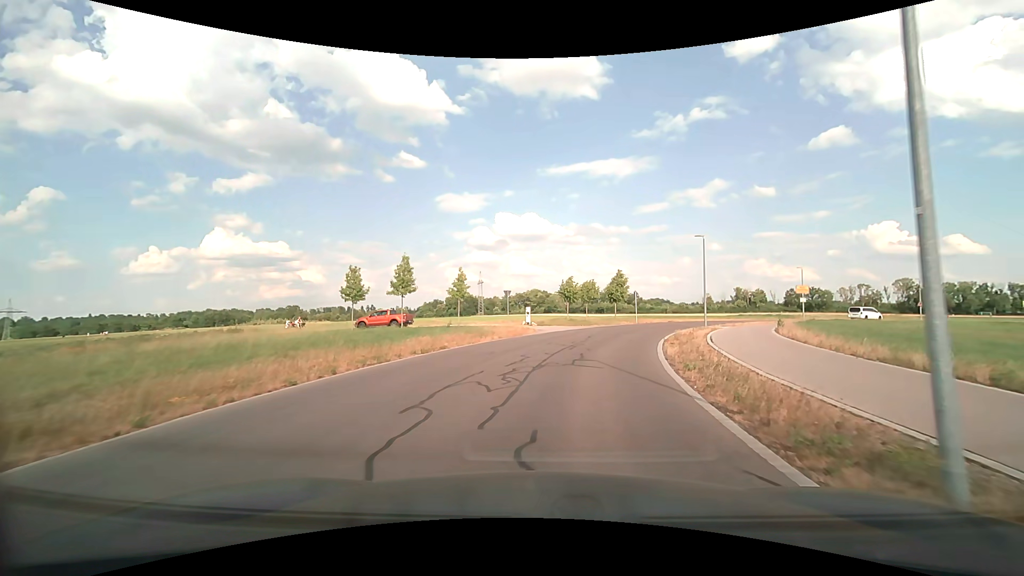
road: residential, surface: asphalt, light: Day
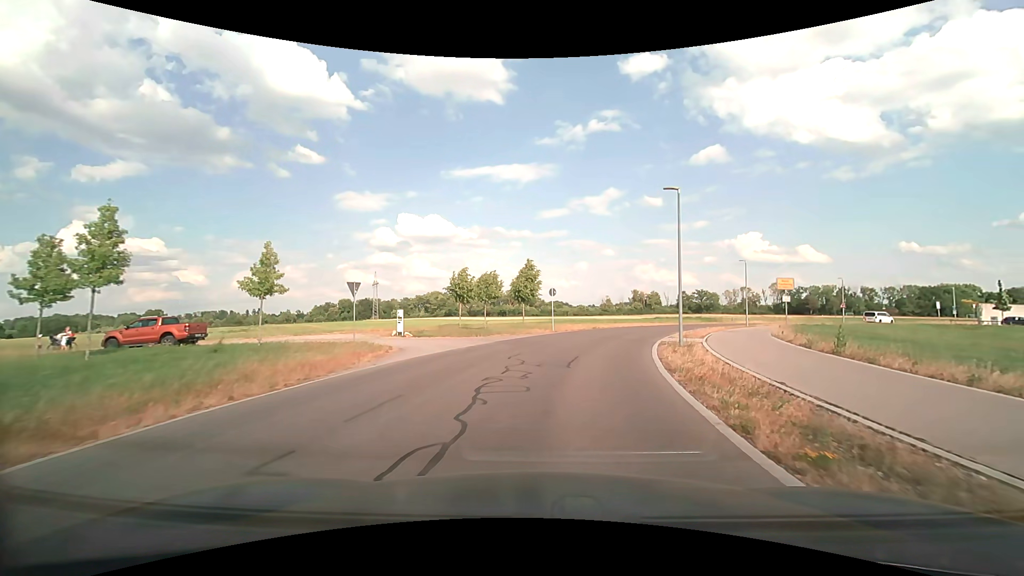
(+1.5, +15.3) m; +11°
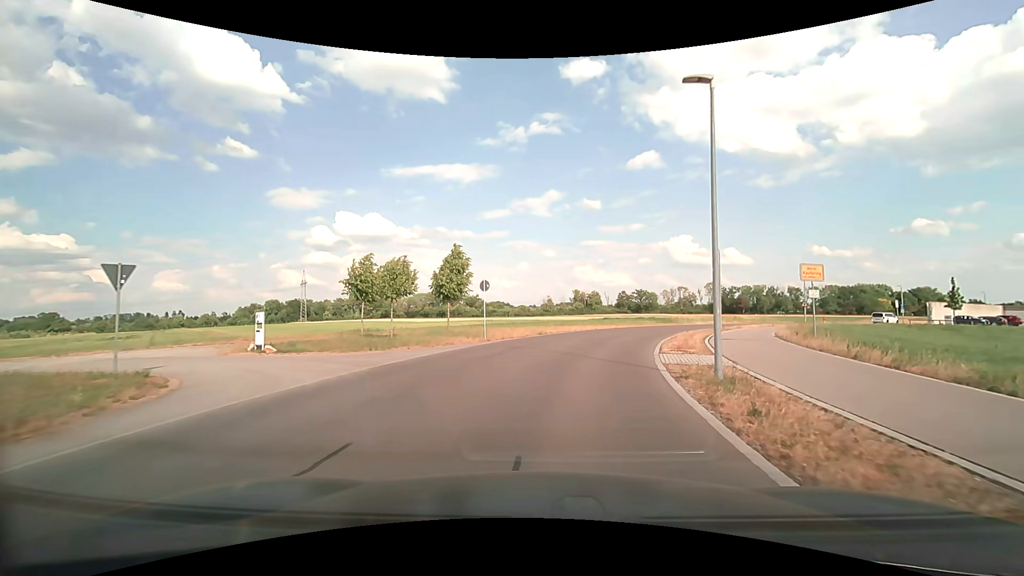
(+0.6, +10.1) m; +7°
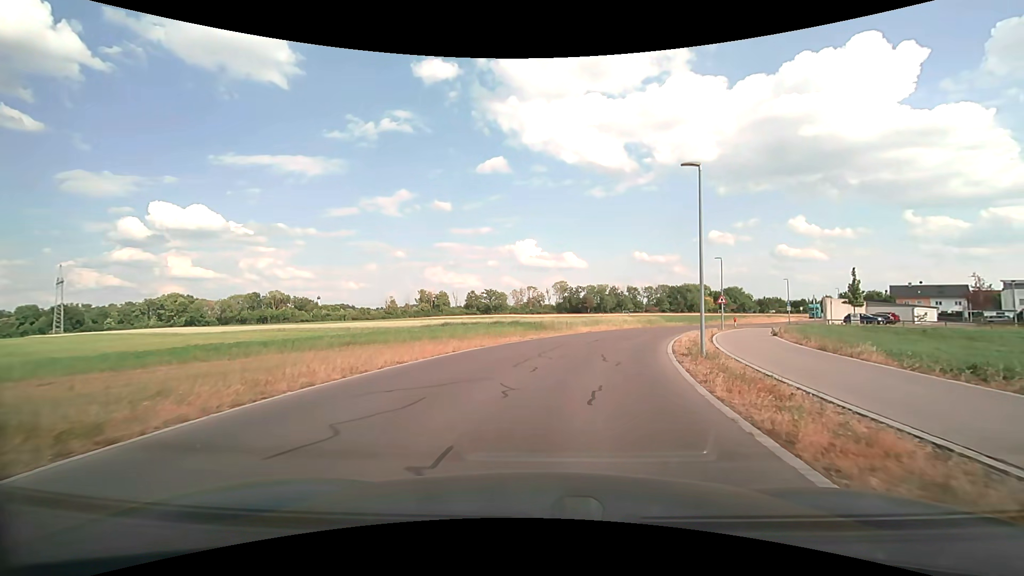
(+3.8, +25.4) m; +17°
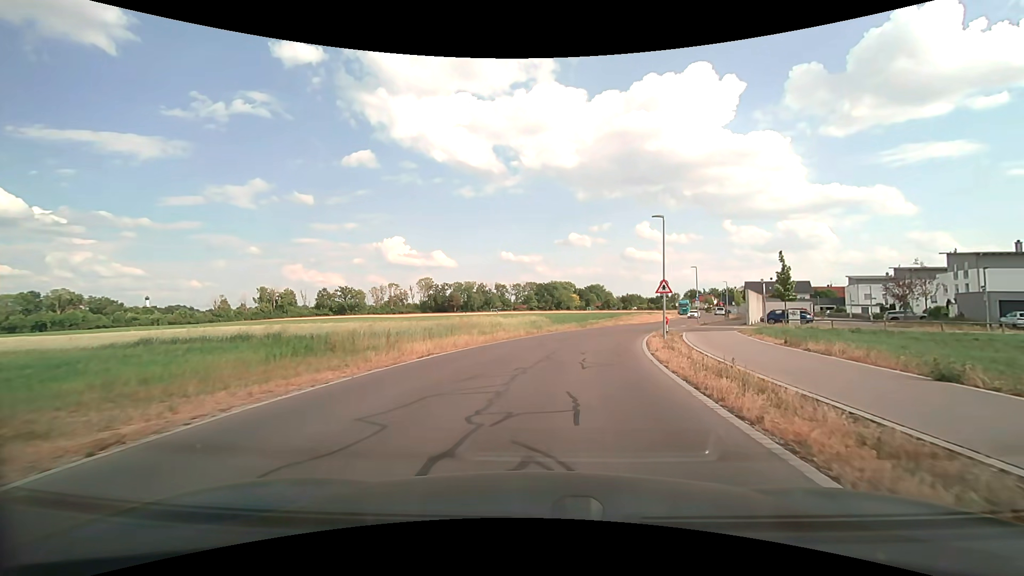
(+2.6, +20.9) m; +15°
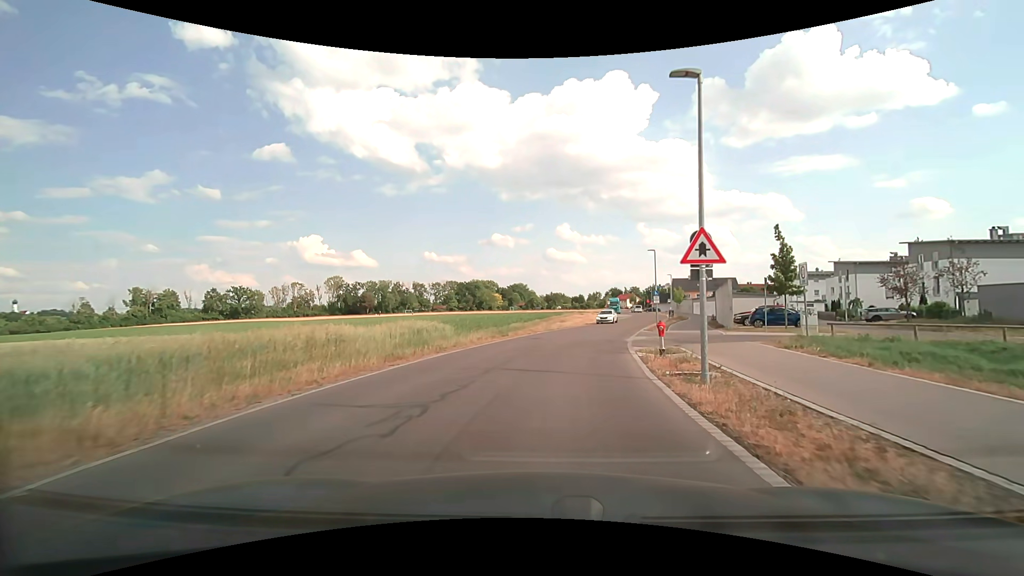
(+1.4, +16.1) m; +9°
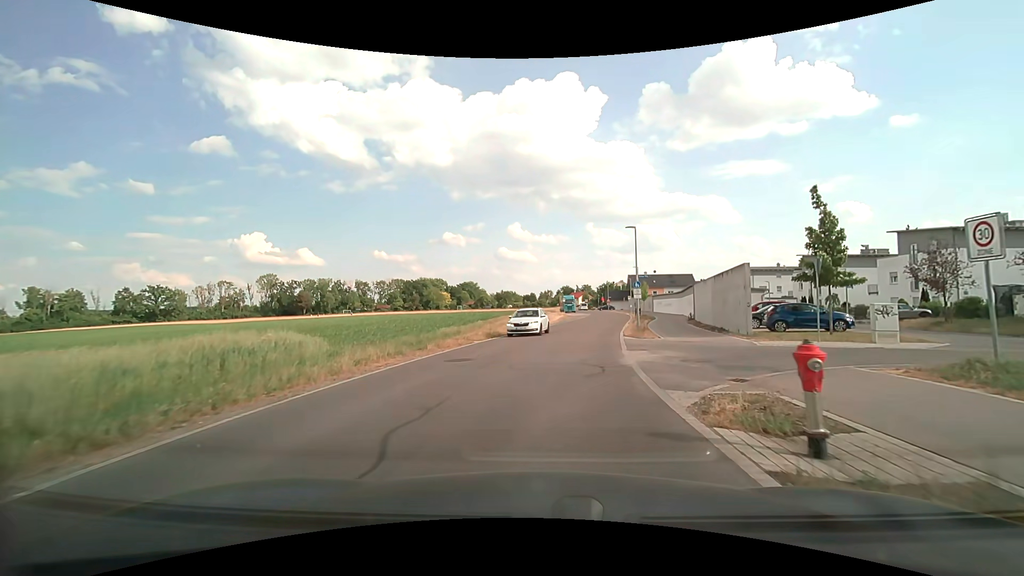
(+0.6, +11.1) m; +6°
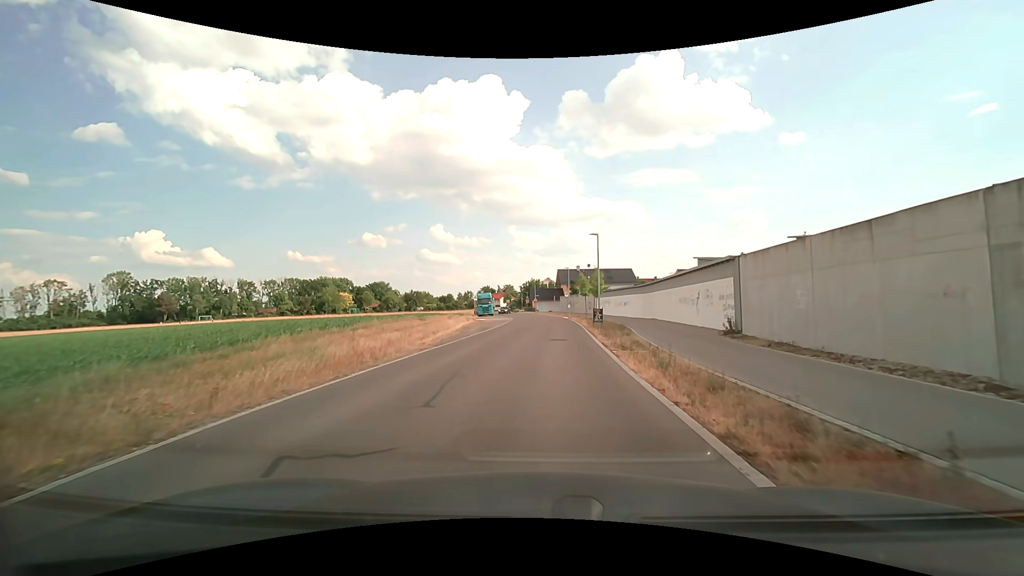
(+2.6, +27.8) m; +9°
(0, +10) (+1, +20) (+1, +30) (+2, +40) (+2, +50) (+2, +60) (+1, +70) (0, +80) (-2, +90) (-4, +100) m
